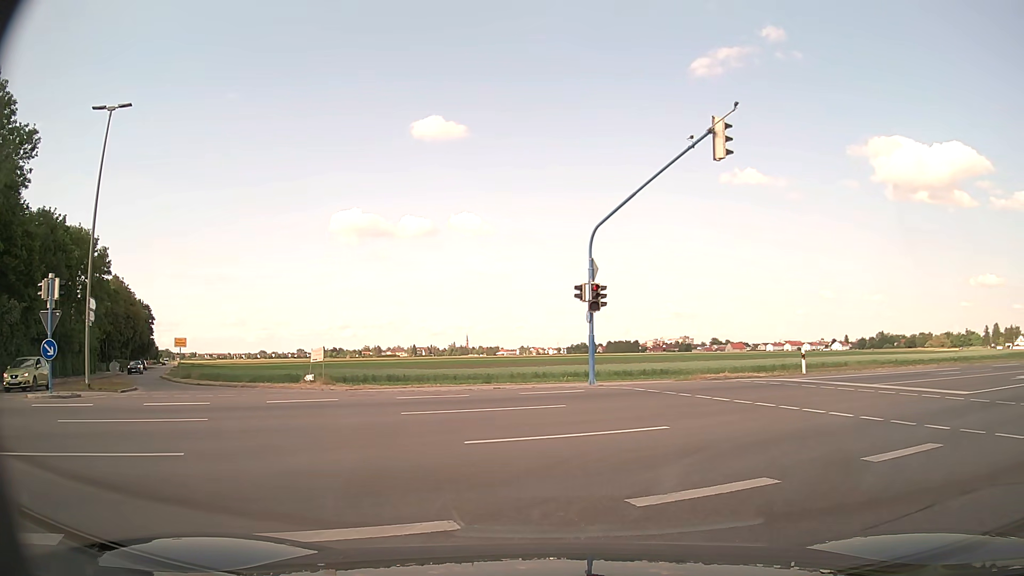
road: residential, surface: asphalt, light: Day
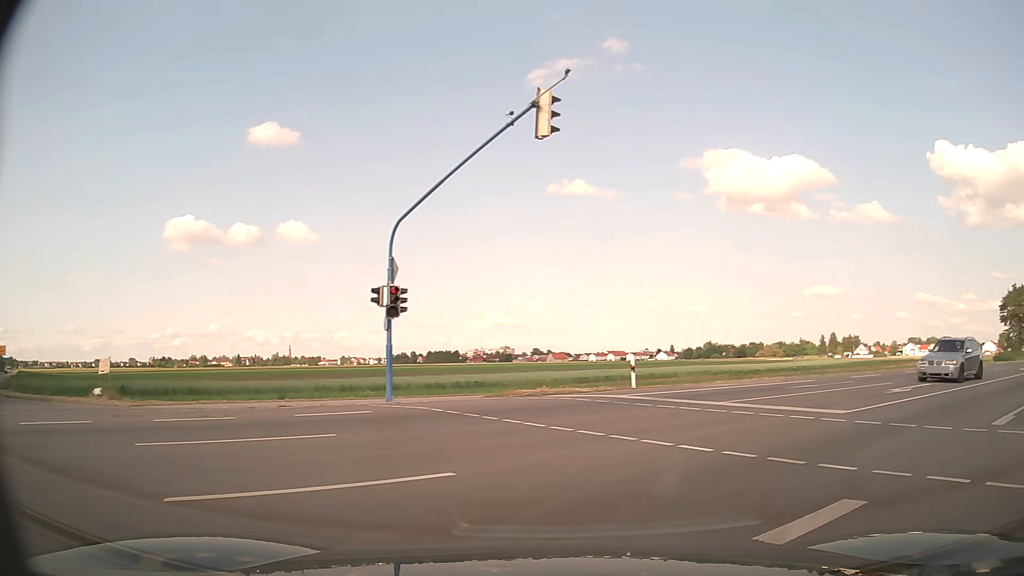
(+0.4, +3.0) m; +14°
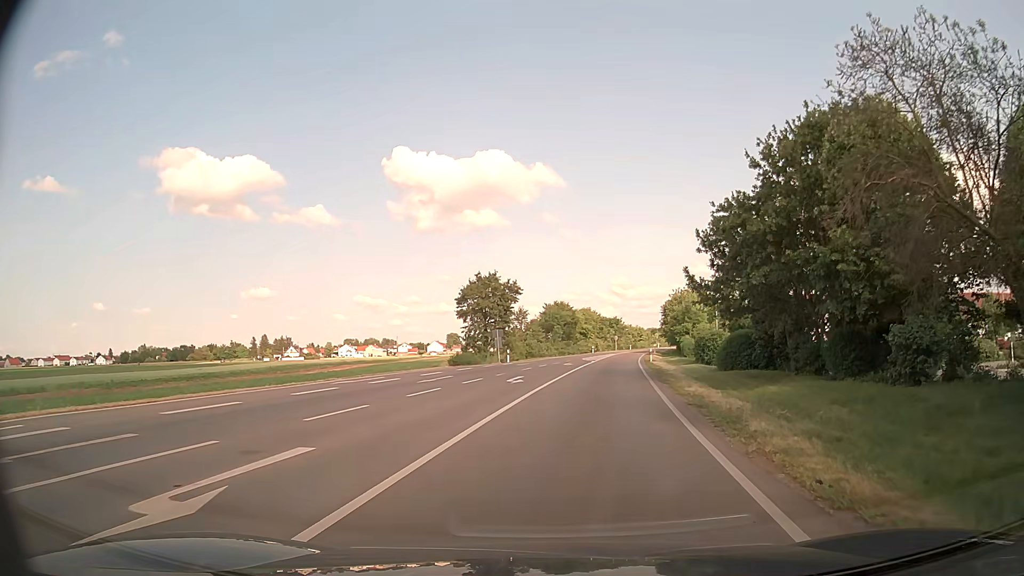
(+7.8, +13.2) m; +48°
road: primary
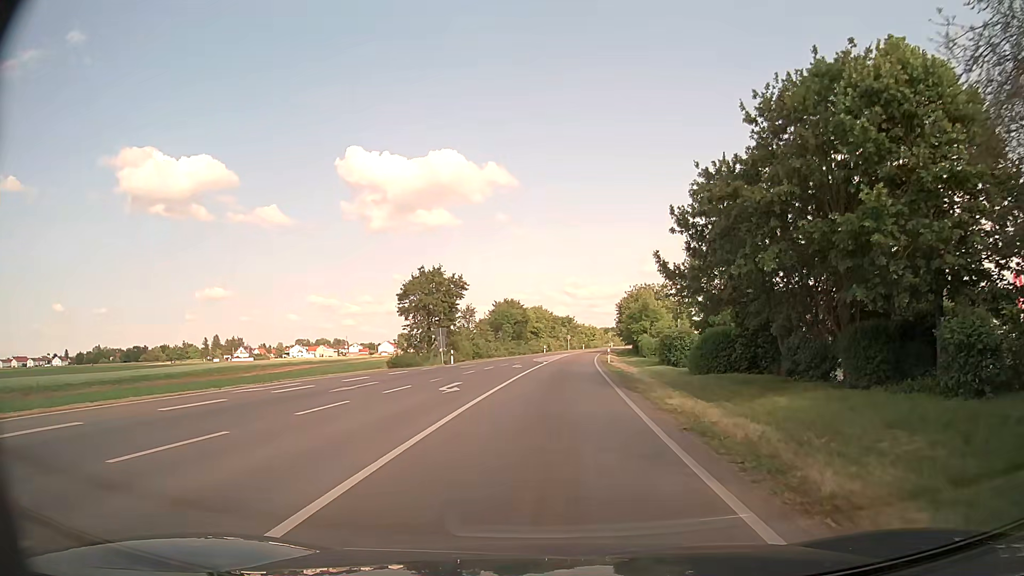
(+0.2, +4.9) m; +5°
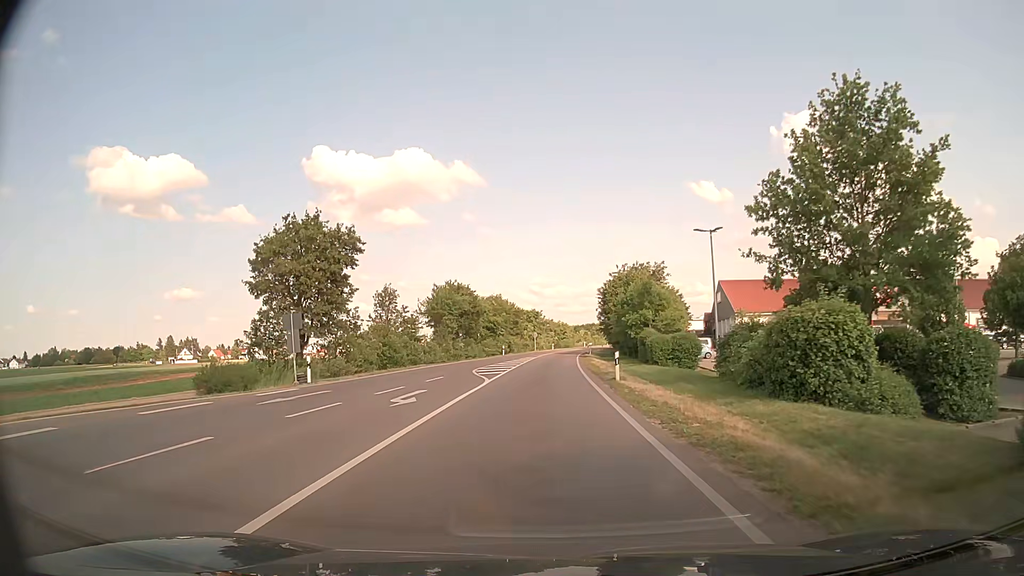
(+0.8, +25.0) m; +3°
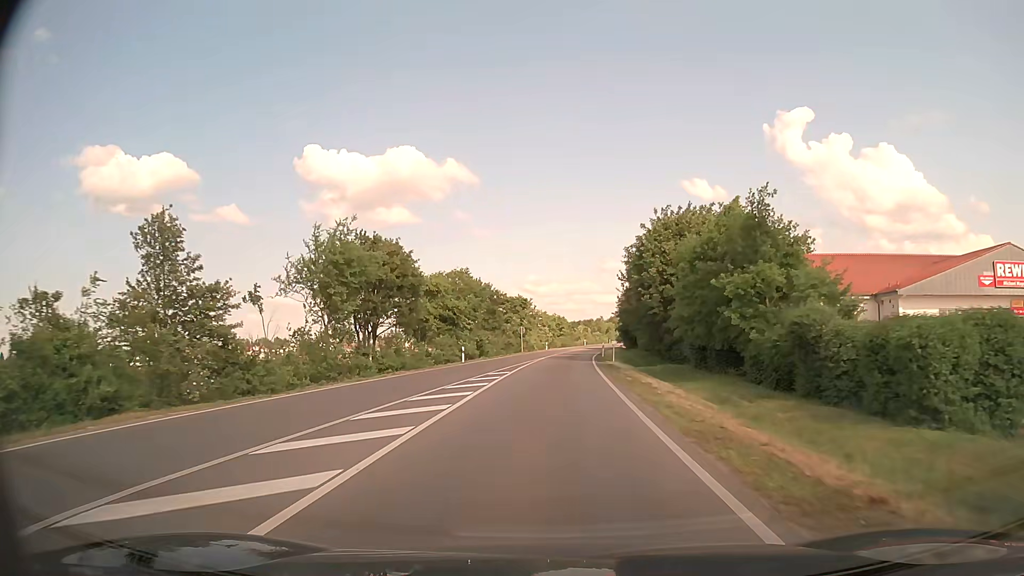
(+0.2, +31.6) m; +1°
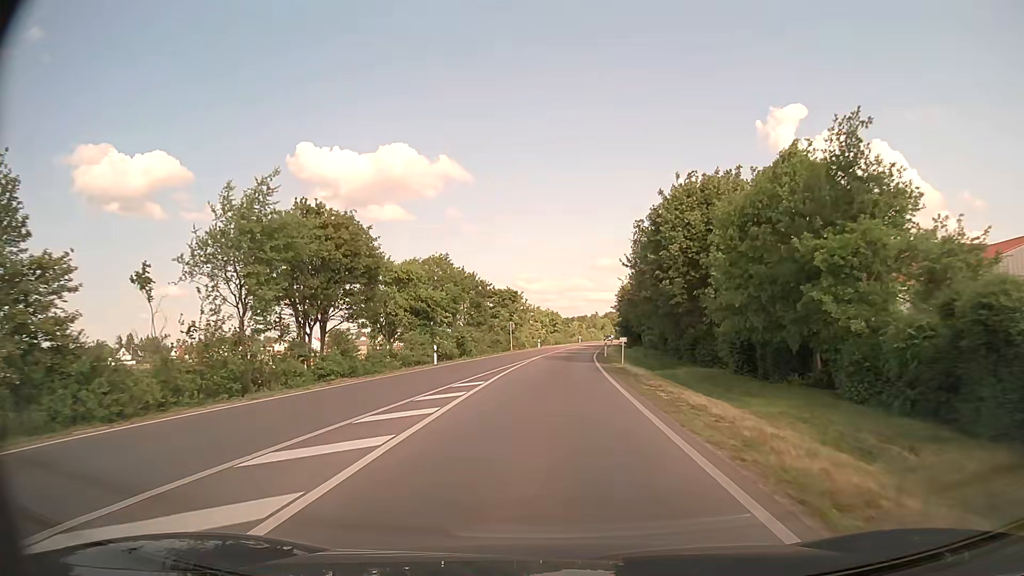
(0.0, +8.4) m; 0°
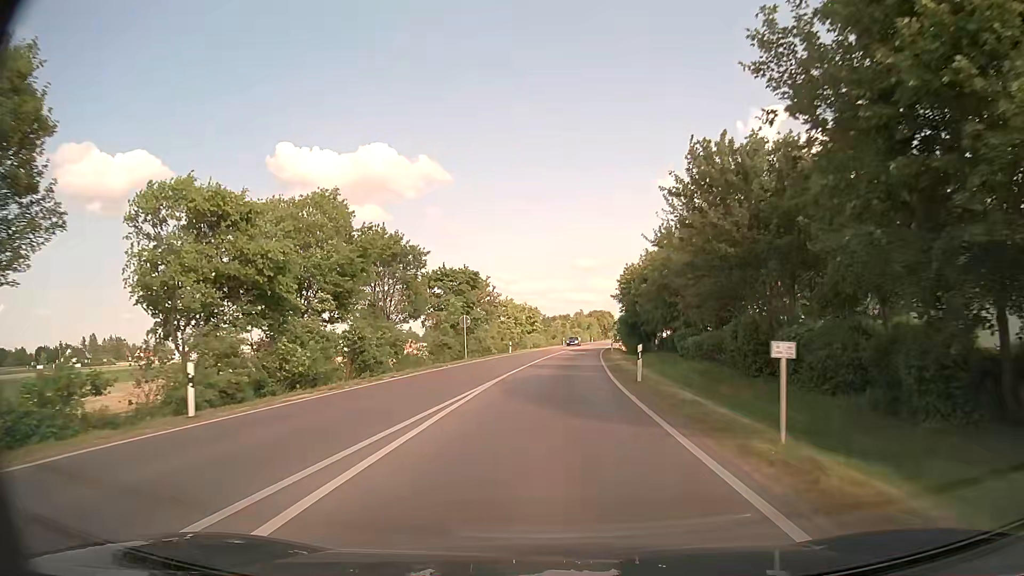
(+0.3, +24.0) m; +2°
(0, +10) (0, +20) (+1, +30) (+1, +40) (+2, +50) (+3, +60) (+4, +70) (+5, +80) (+6, +90) (+7, +100) m
